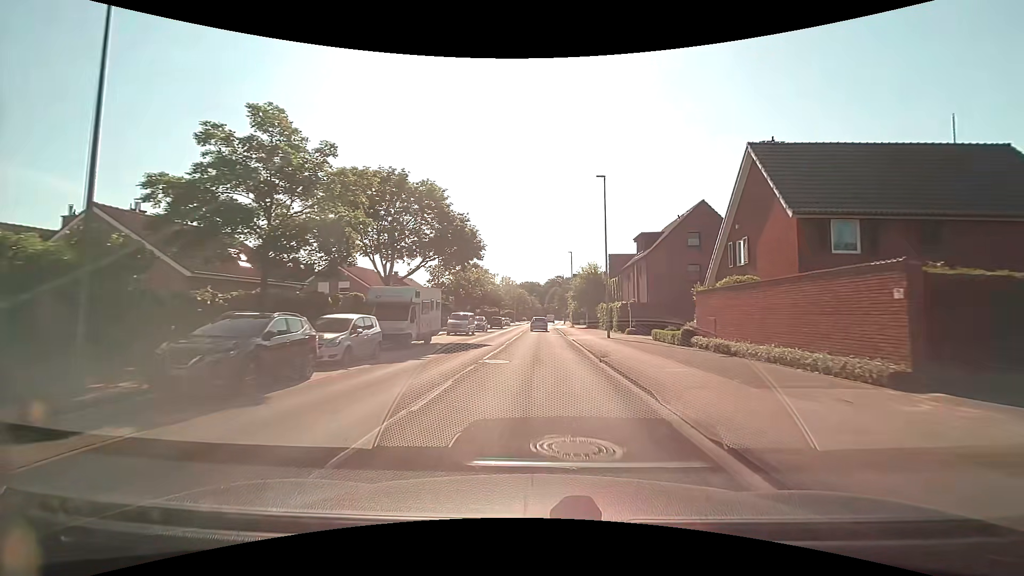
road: tertiary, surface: asphalt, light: Day
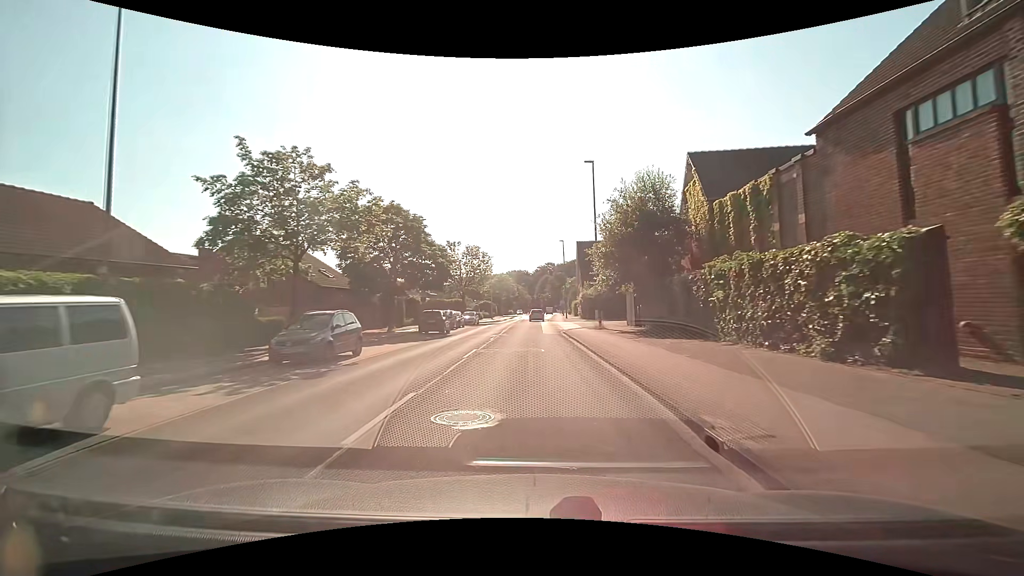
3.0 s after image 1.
(+0.4, +38.2) m; +1°
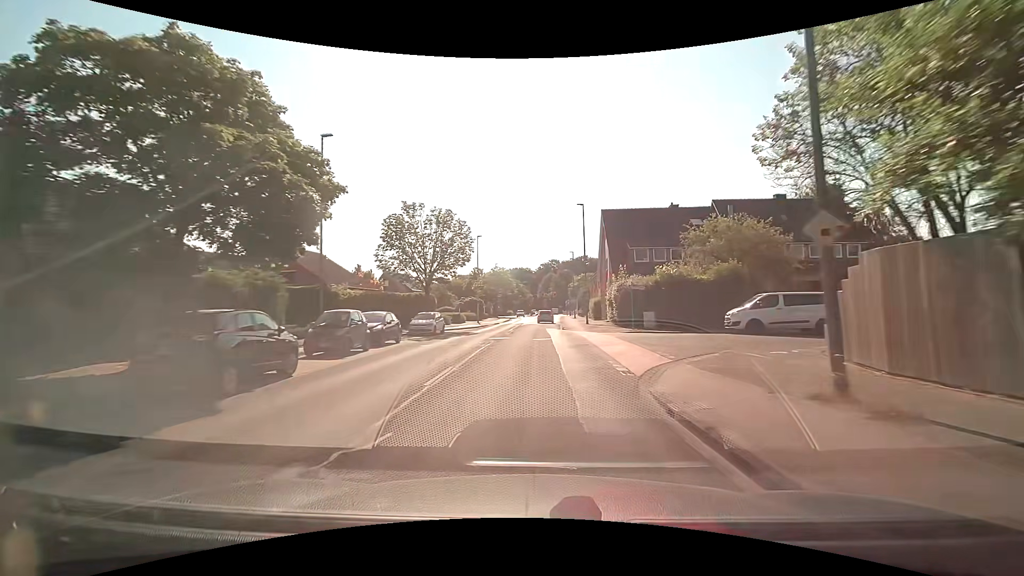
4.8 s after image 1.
(-0.3, +23.3) m; -1°
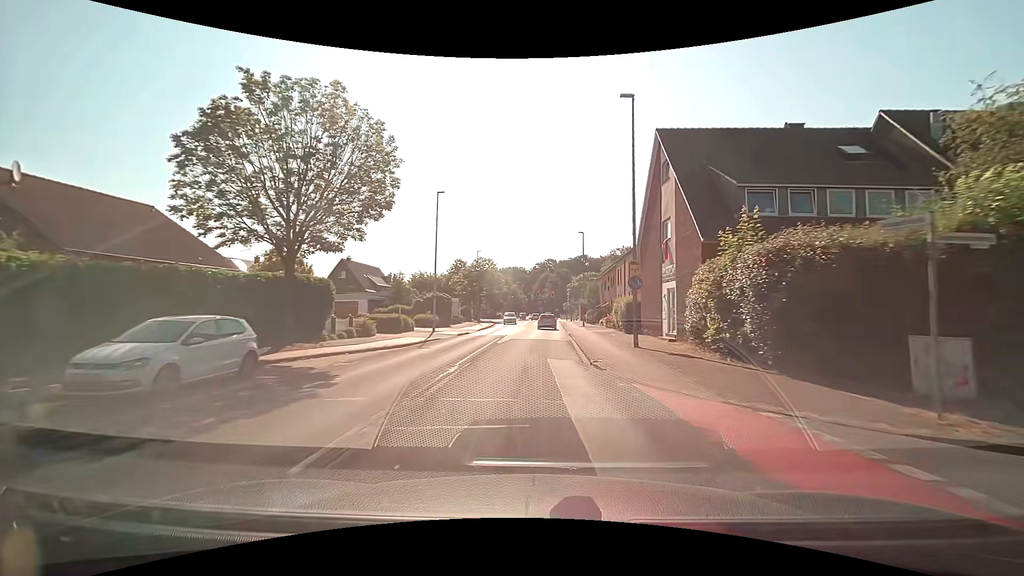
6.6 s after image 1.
(+0.1, +22.6) m; +1°
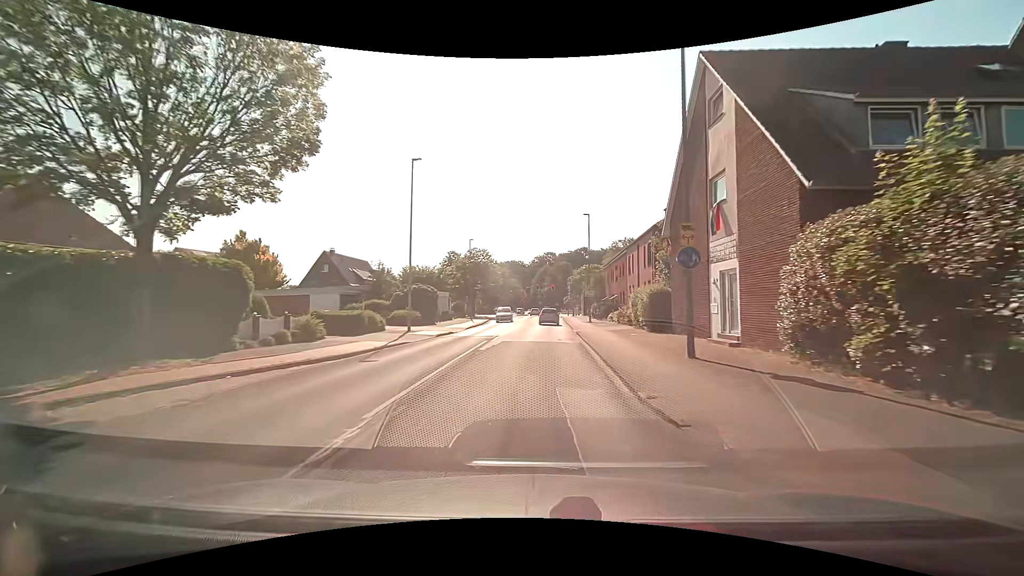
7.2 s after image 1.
(0.0, +7.0) m; 0°
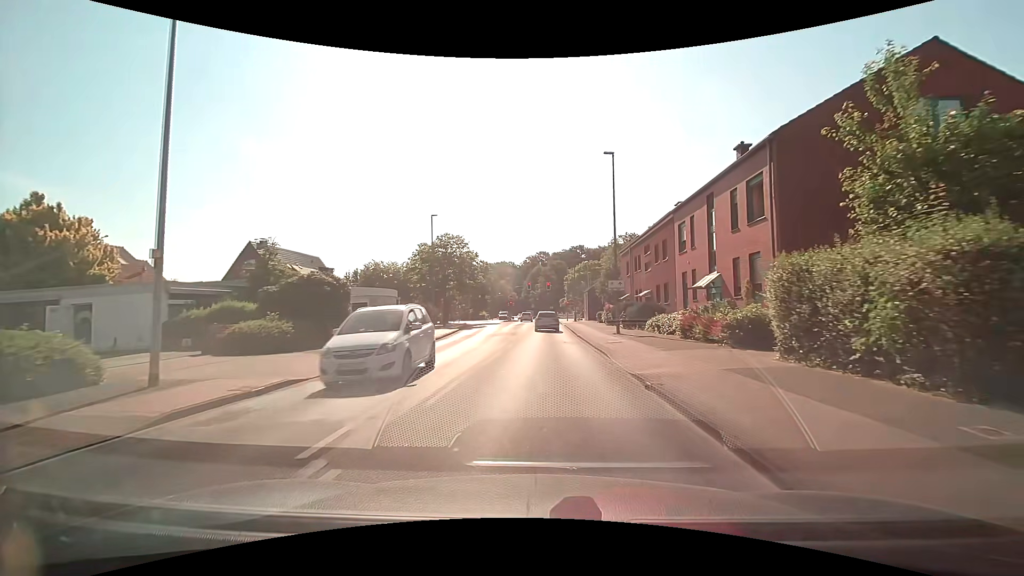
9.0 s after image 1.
(+0.1, +19.2) m; 0°
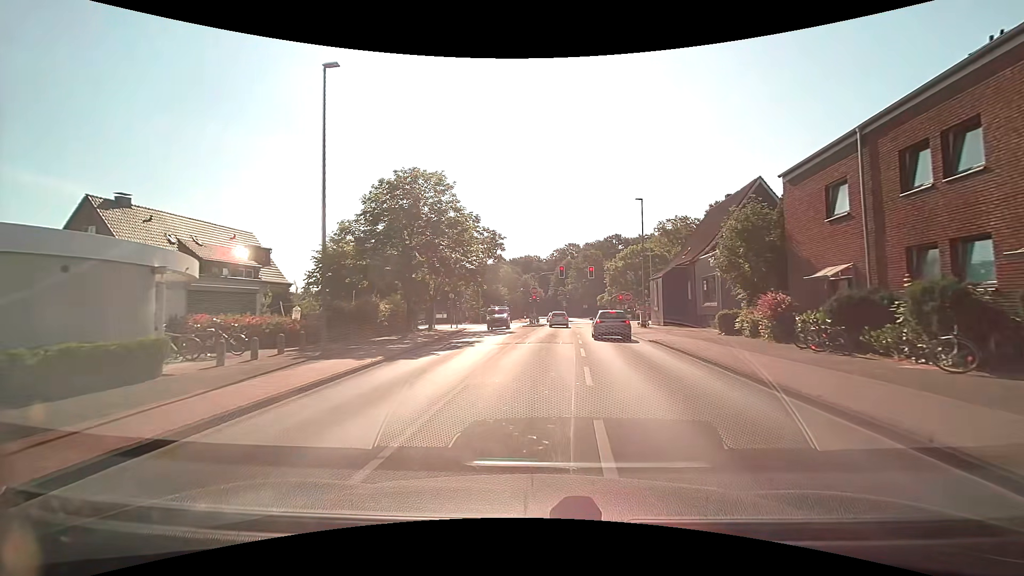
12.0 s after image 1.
(-0.5, +28.1) m; -2°
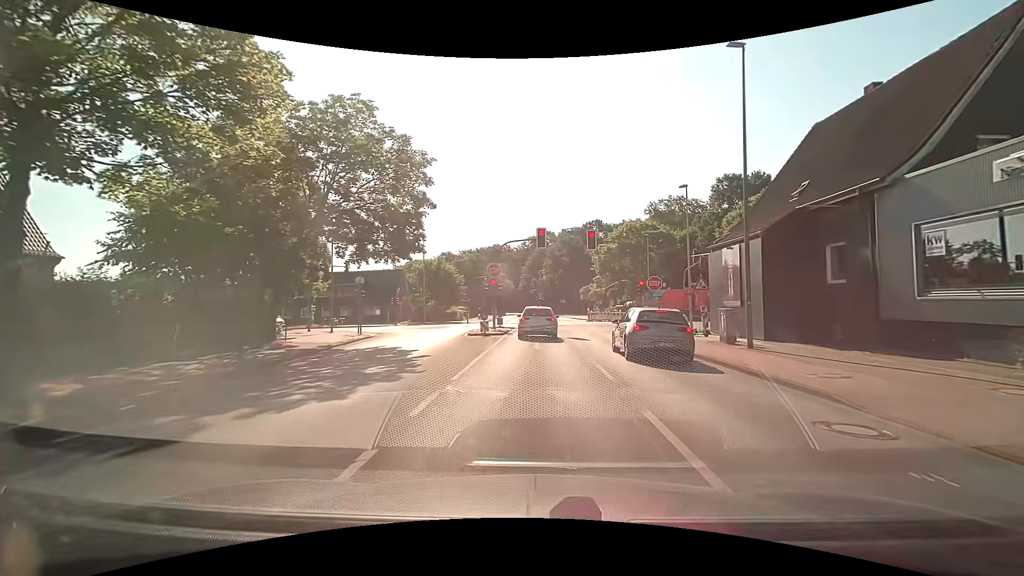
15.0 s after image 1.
(+0.4, +23.3) m; +3°
(0, +10) (0, +20) (0, +30) (0, +40) (-6, +48) (-14, +53) (-24, +54) (-34, +53) (-44, +53) (-54, +53) m
